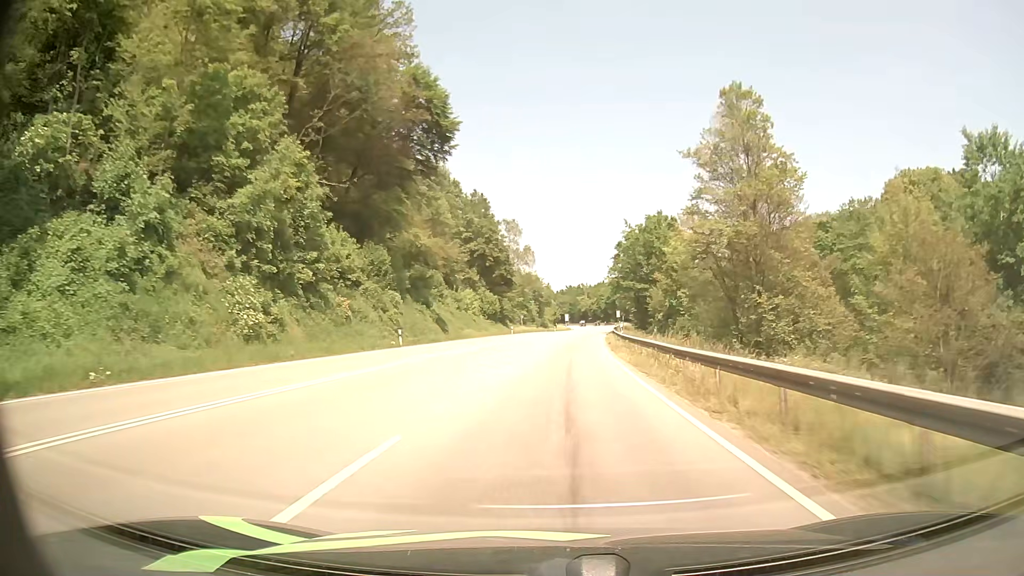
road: primary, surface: asphalt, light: Day
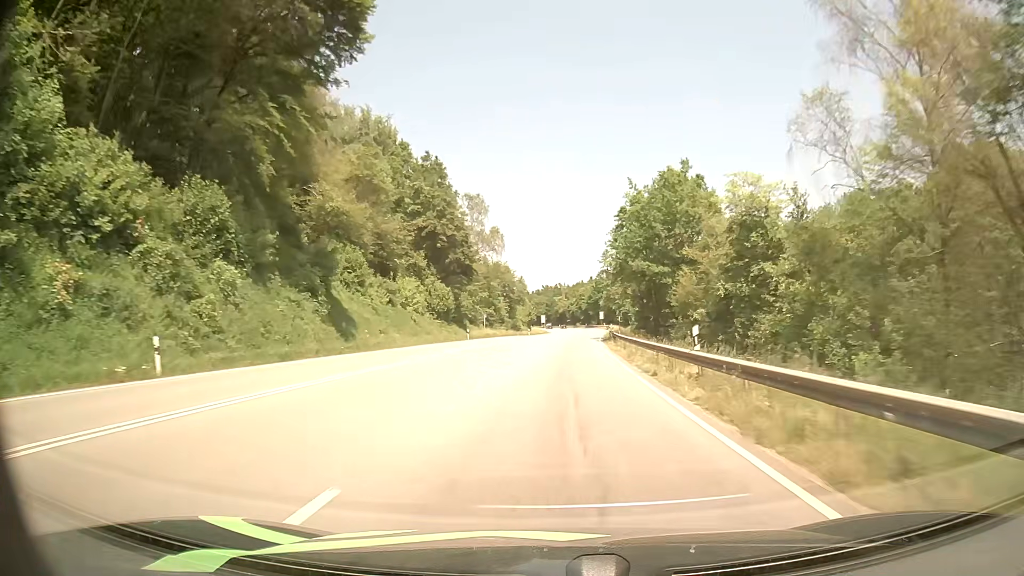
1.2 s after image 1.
(+0.5, +26.3) m; +2°
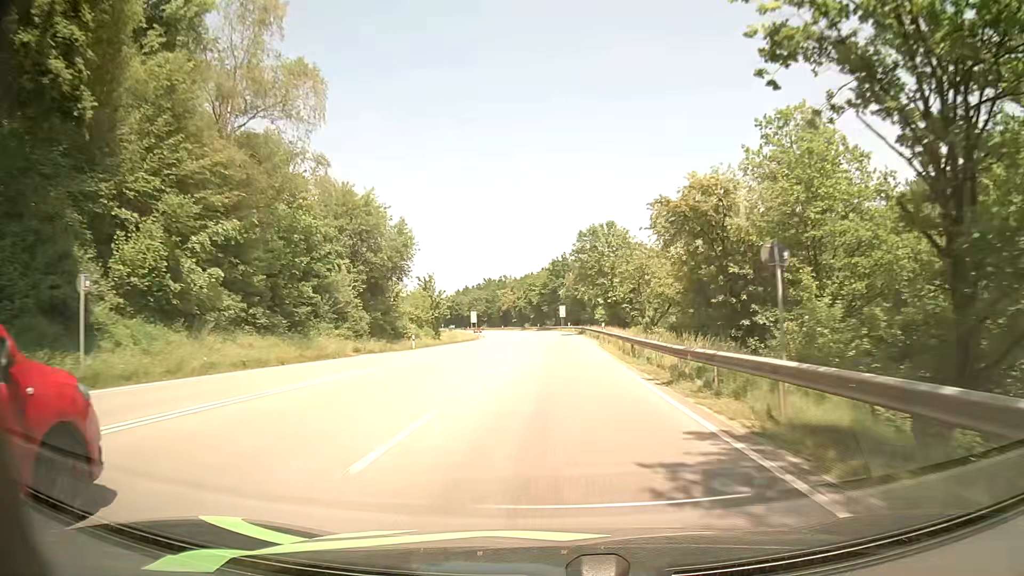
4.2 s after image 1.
(+2.9, +66.1) m; +4°
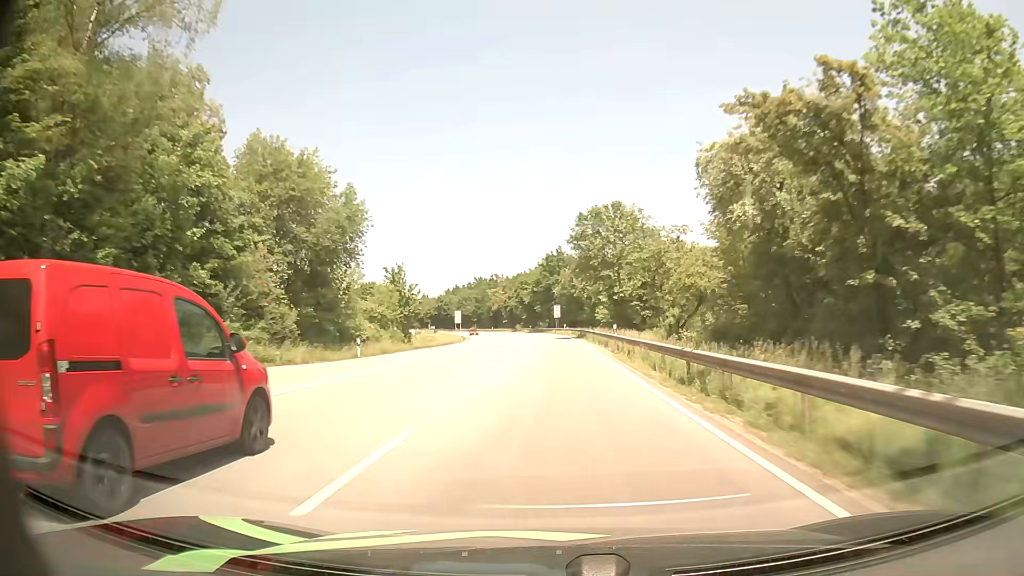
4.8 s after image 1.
(+0.1, +13.3) m; +1°
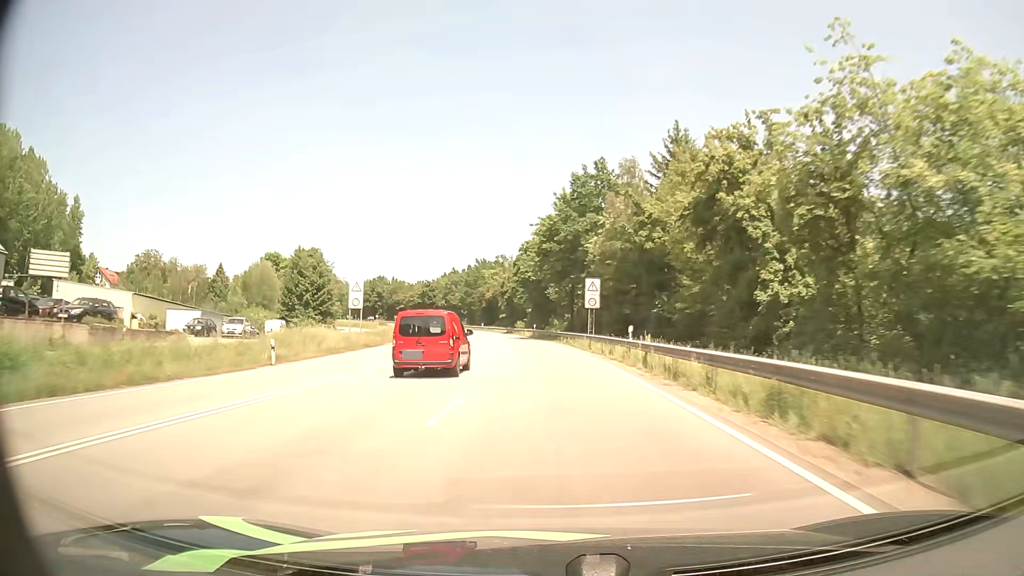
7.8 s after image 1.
(-0.3, +66.8) m; -2°
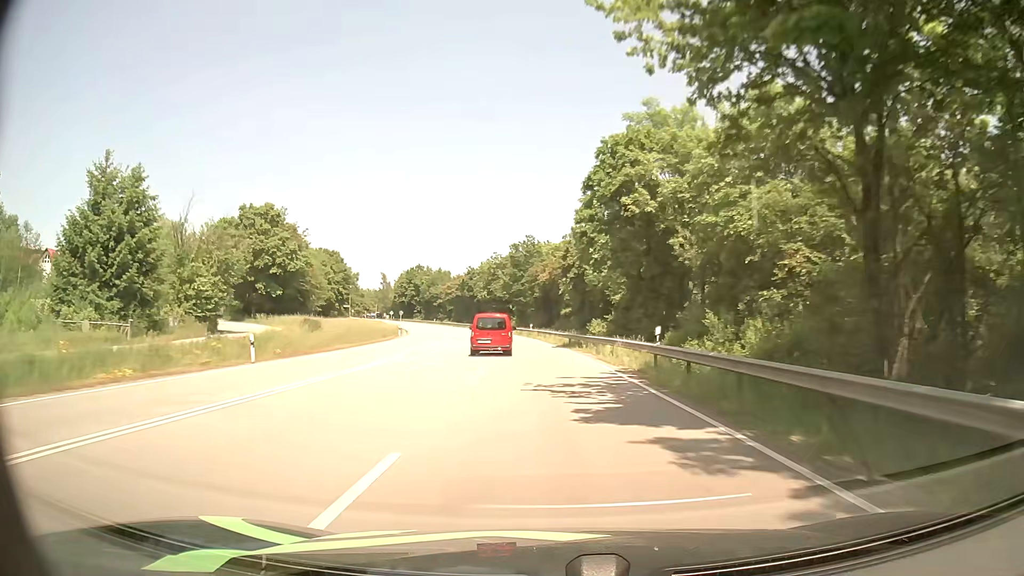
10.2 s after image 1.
(-2.5, +53.5) m; -6°
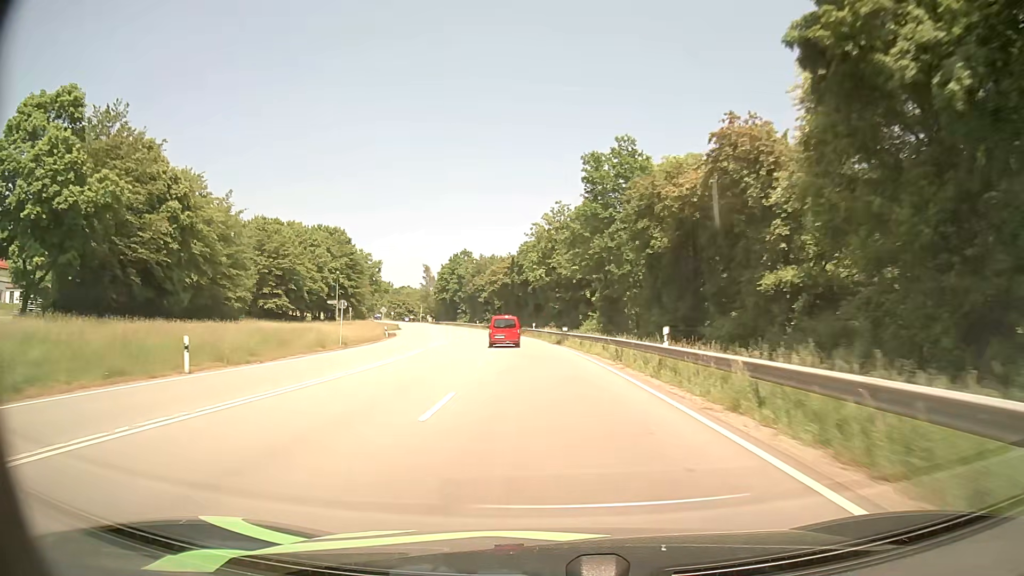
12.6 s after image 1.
(-2.6, +53.5) m; -6°
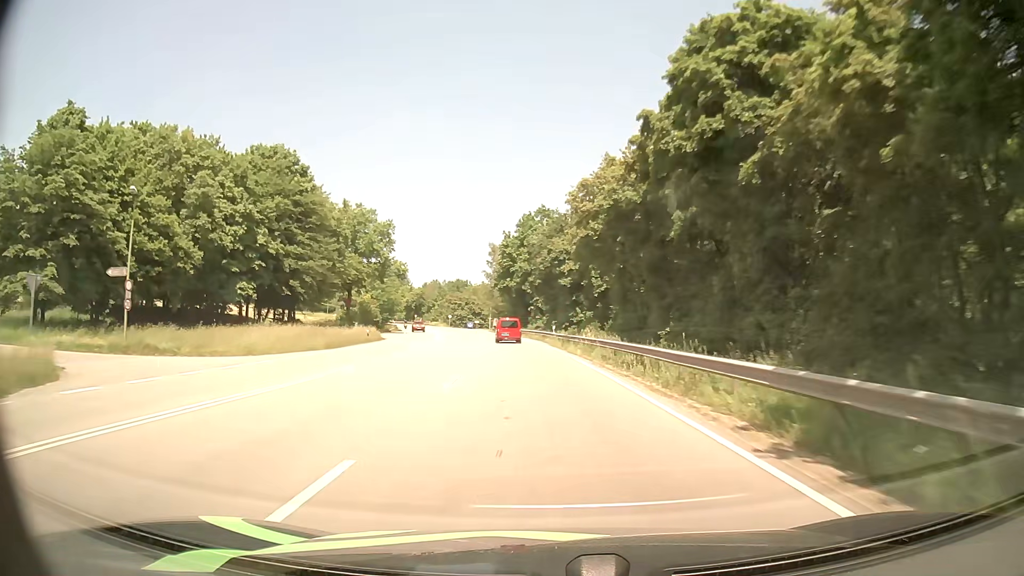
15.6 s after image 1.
(-5.1, +66.8) m; -9°
(0, +10) (0, +20) (-1, +30) (-2, +40) (-3, +50) (-4, +60) (-5, +70) (-7, +80) (-9, +89) (-11, +99) m
